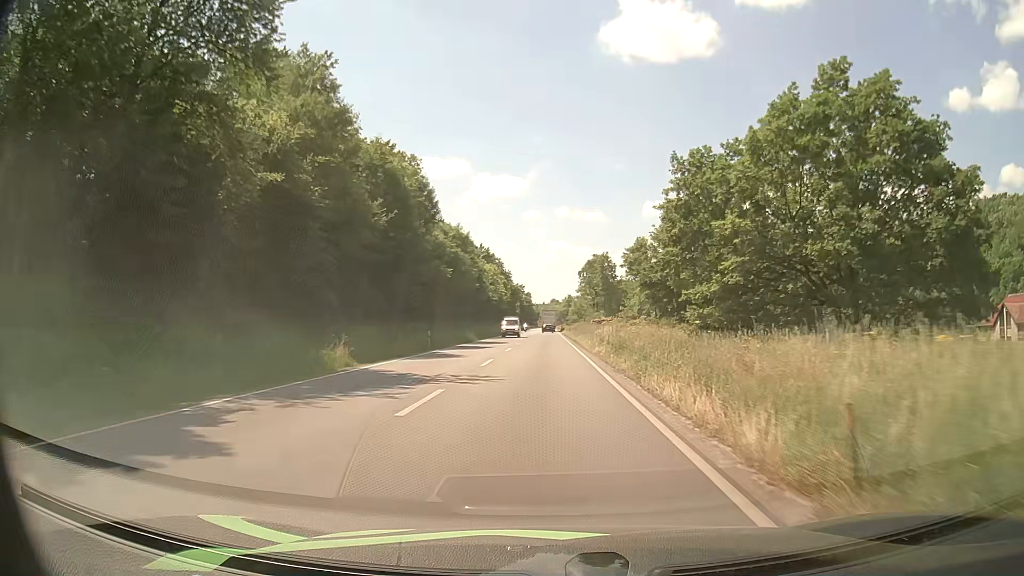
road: primary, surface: asphalt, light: Day
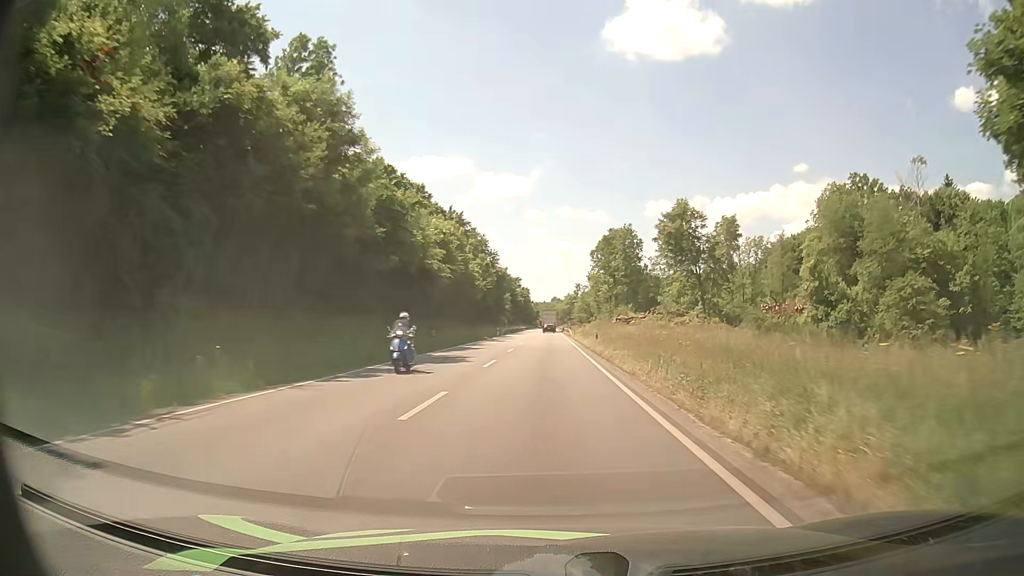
(-0.1, +48.4) m; 0°
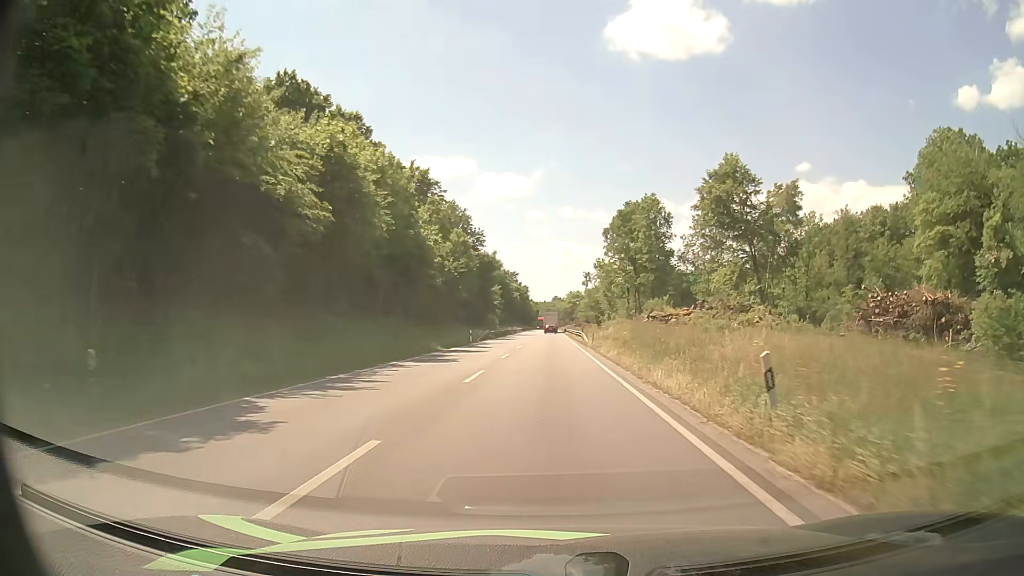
(0.0, +30.0) m; 0°
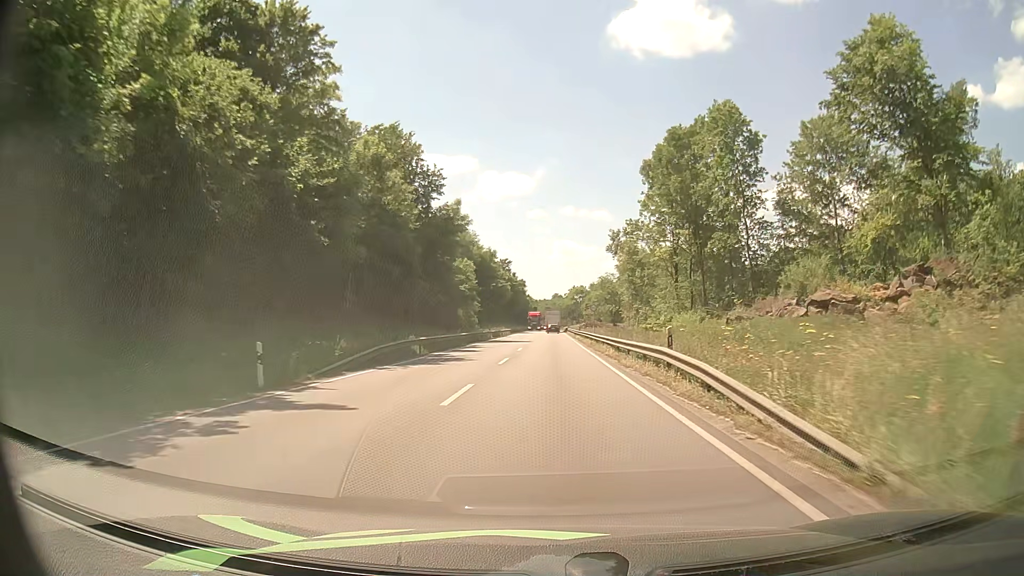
(-0.1, +40.7) m; 0°
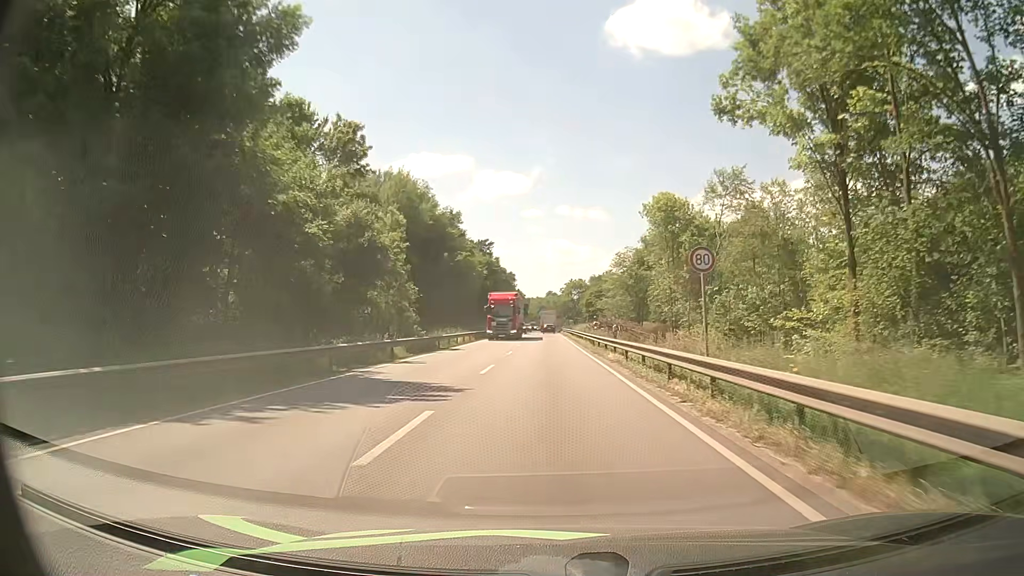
(0.0, +41.1) m; 0°
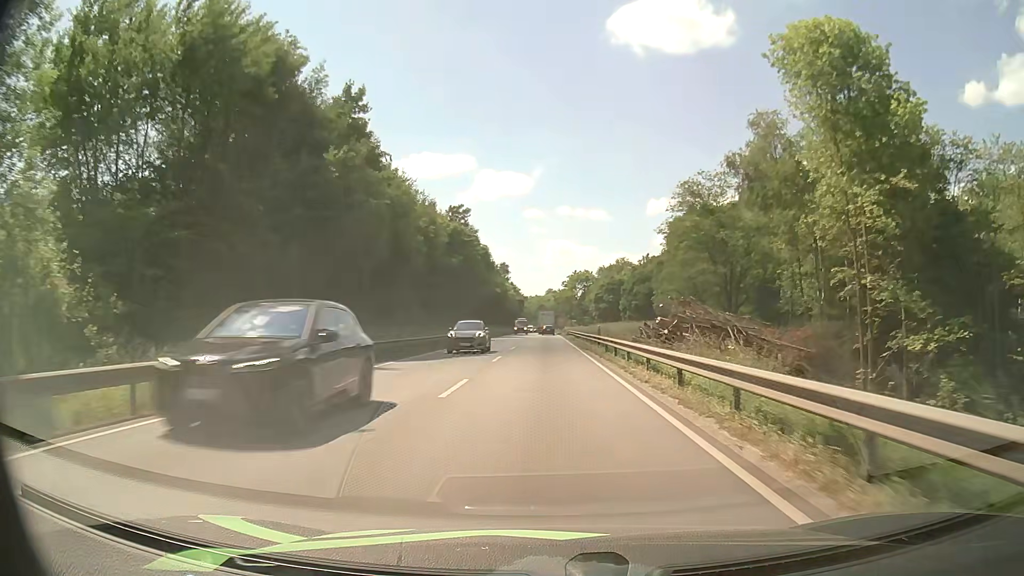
(+0.1, +42.4) m; 0°
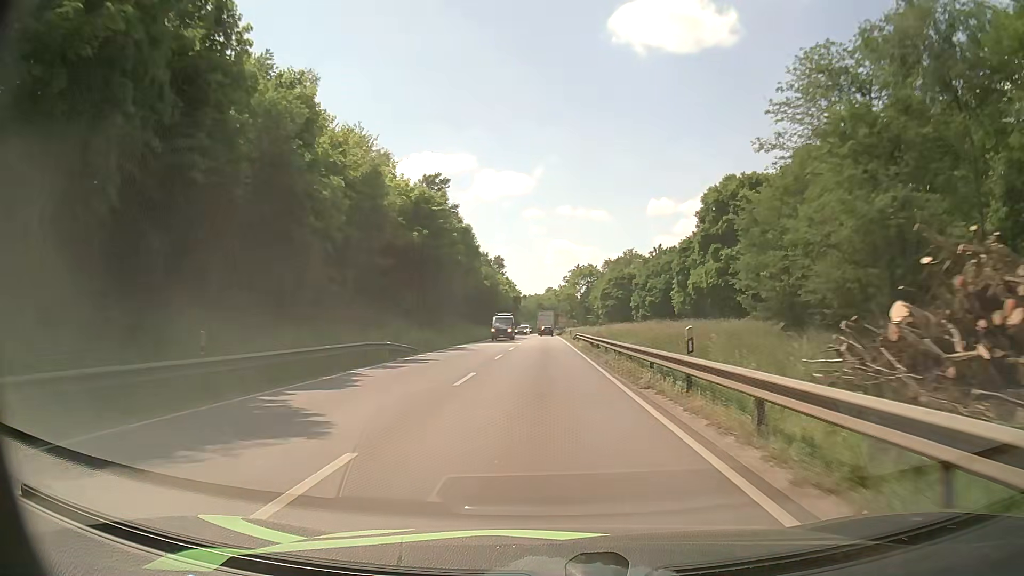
(+0.1, +21.5) m; 0°
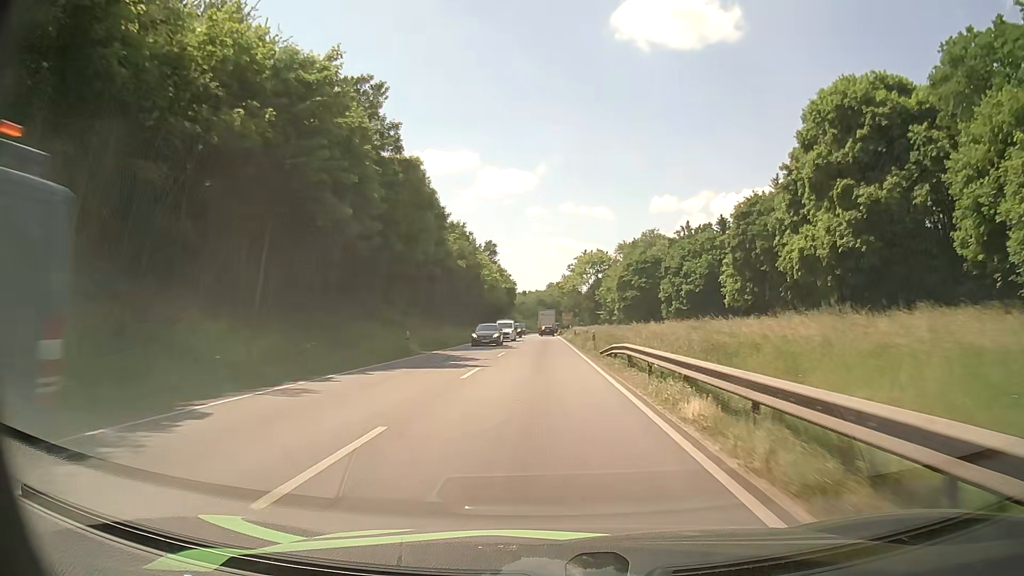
(-0.1, +32.5) m; 0°
(0, +10) (0, +20) (0, +30) (0, +40) (0, +50) (0, +60) (0, +70) (0, +80) (0, +90) (0, +100) m
